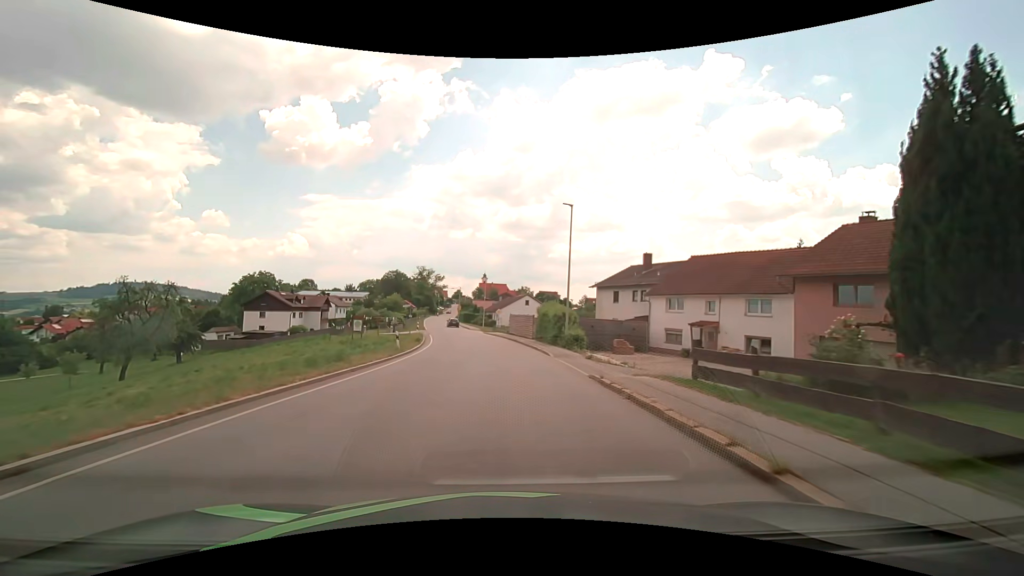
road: secondary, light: Day
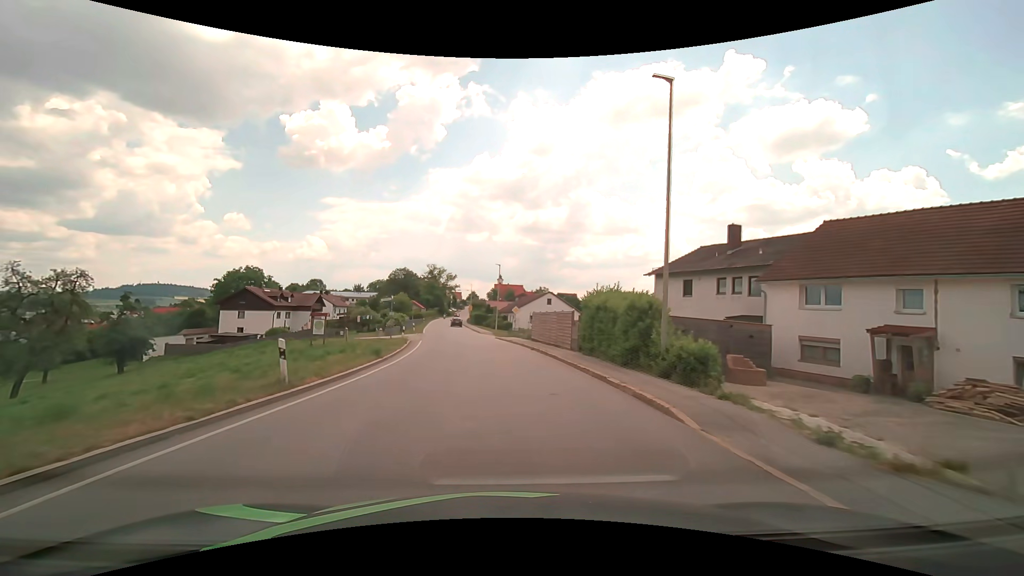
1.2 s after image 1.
(-0.3, +15.2) m; -2°
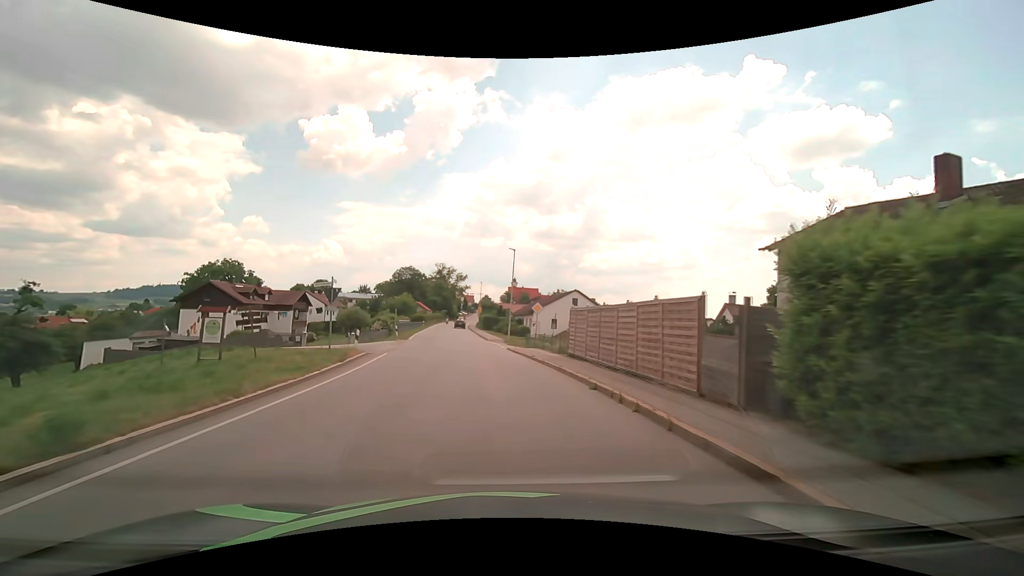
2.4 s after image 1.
(-0.1, +15.2) m; -1°
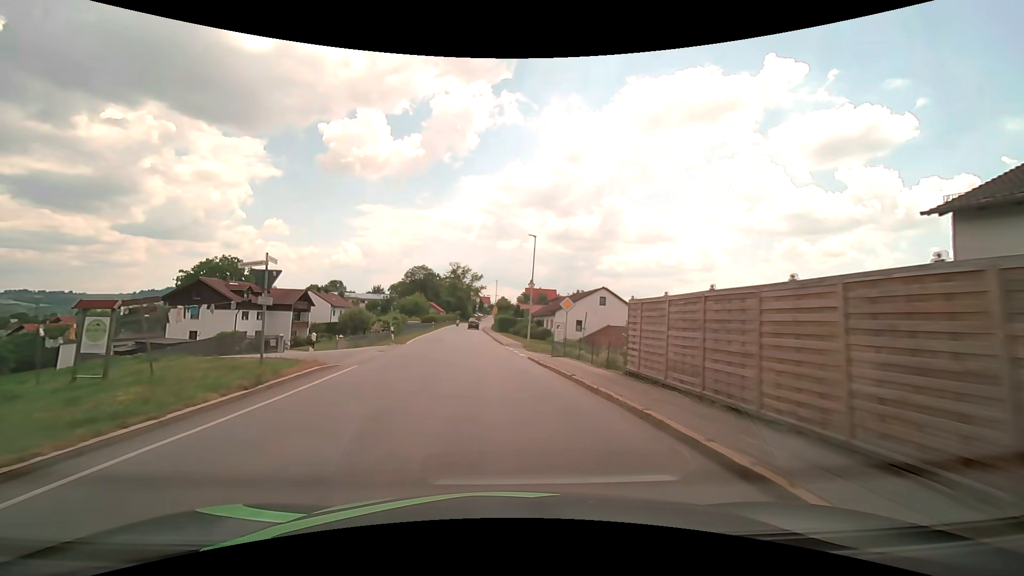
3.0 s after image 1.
(-0.1, +7.6) m; -2°
